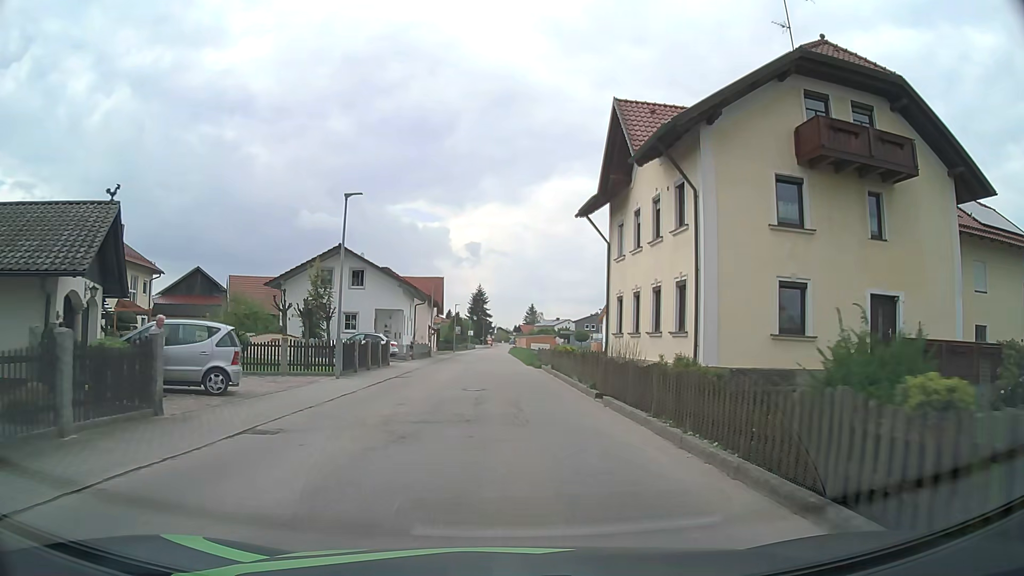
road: tertiary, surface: asphalt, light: Day
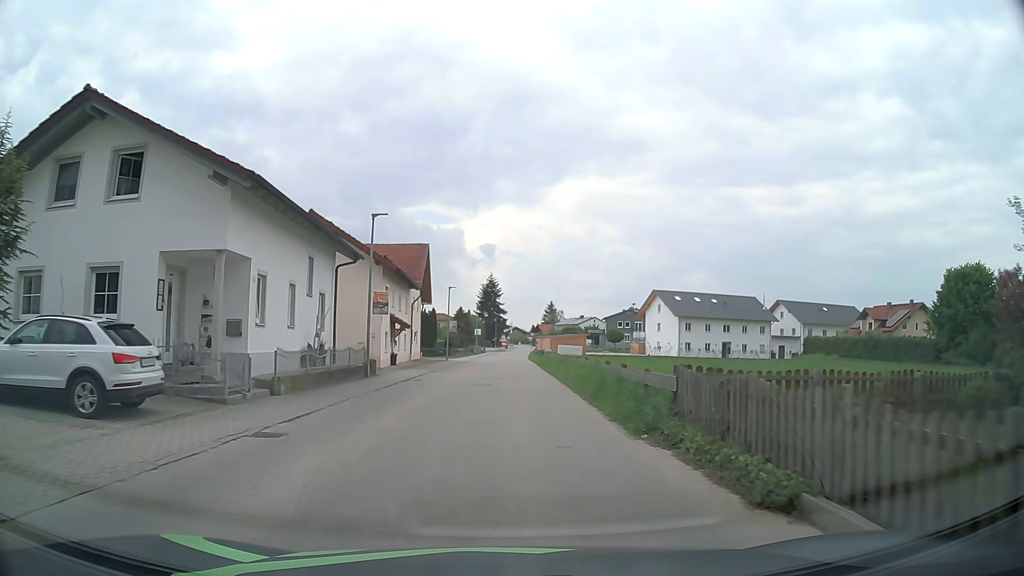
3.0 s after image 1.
(-0.5, +29.6) m; -1°
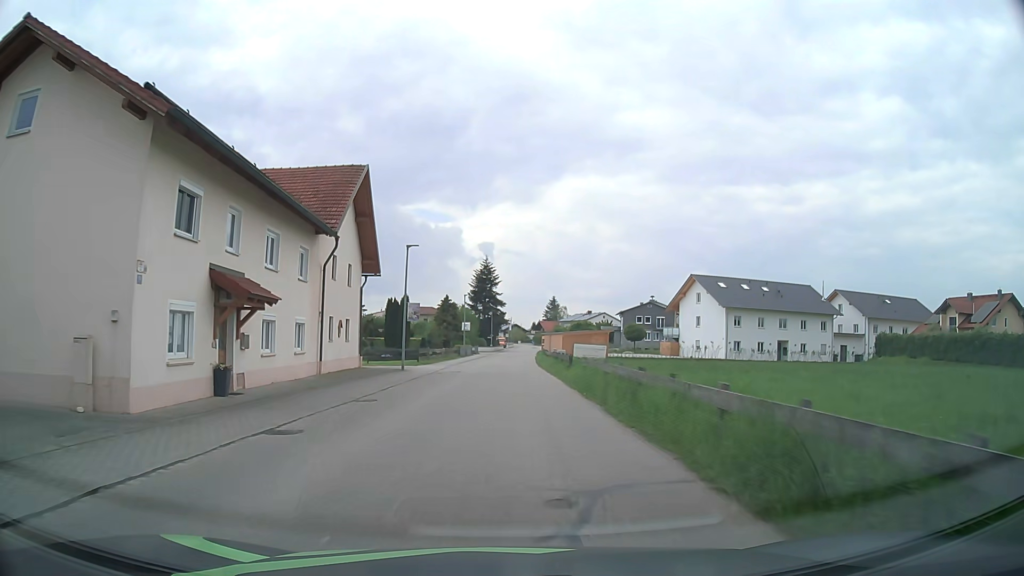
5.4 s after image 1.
(0.0, +23.7) m; +1°
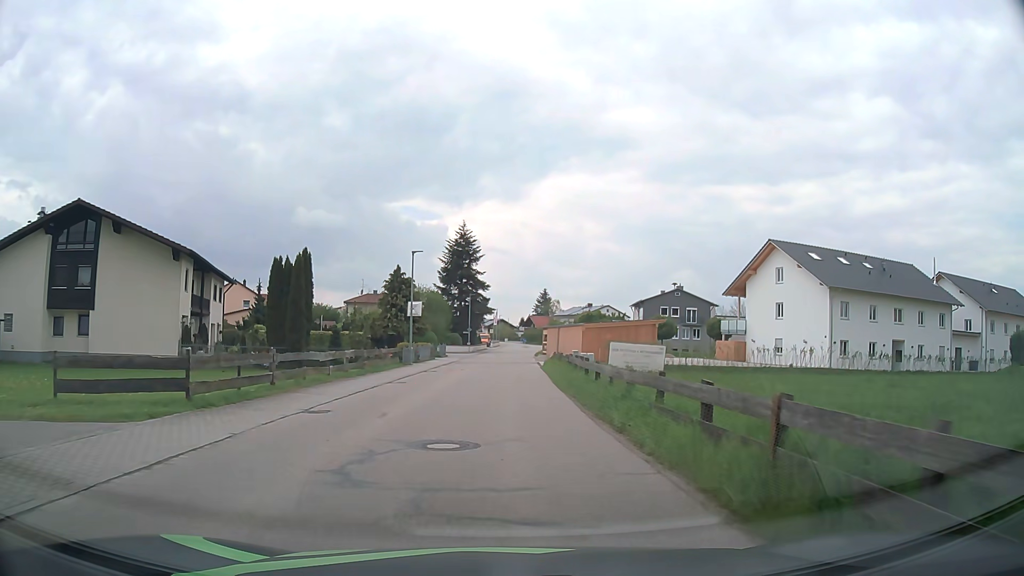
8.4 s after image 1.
(-0.3, +30.5) m; 0°
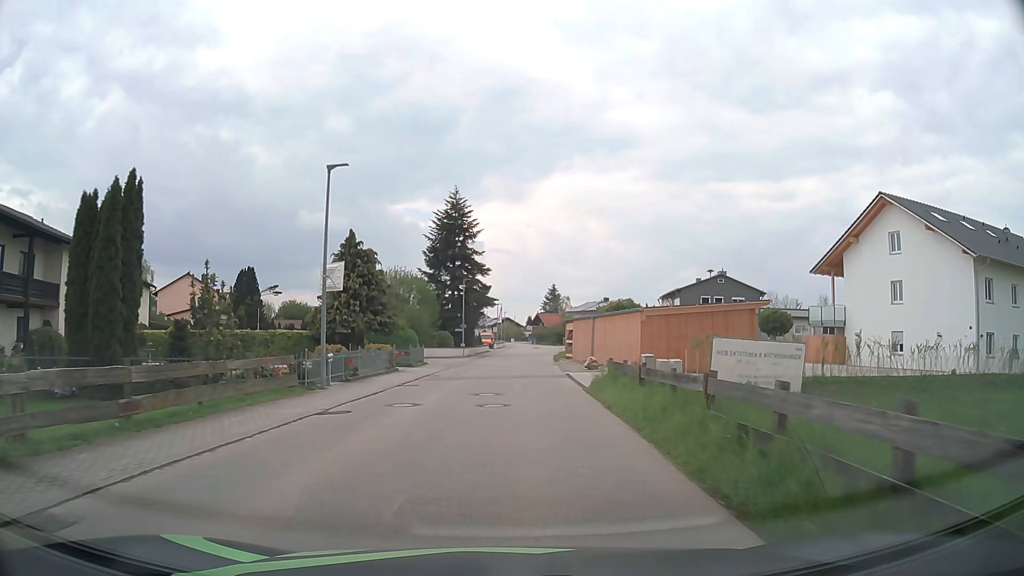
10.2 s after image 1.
(+0.1, +18.5) m; 0°
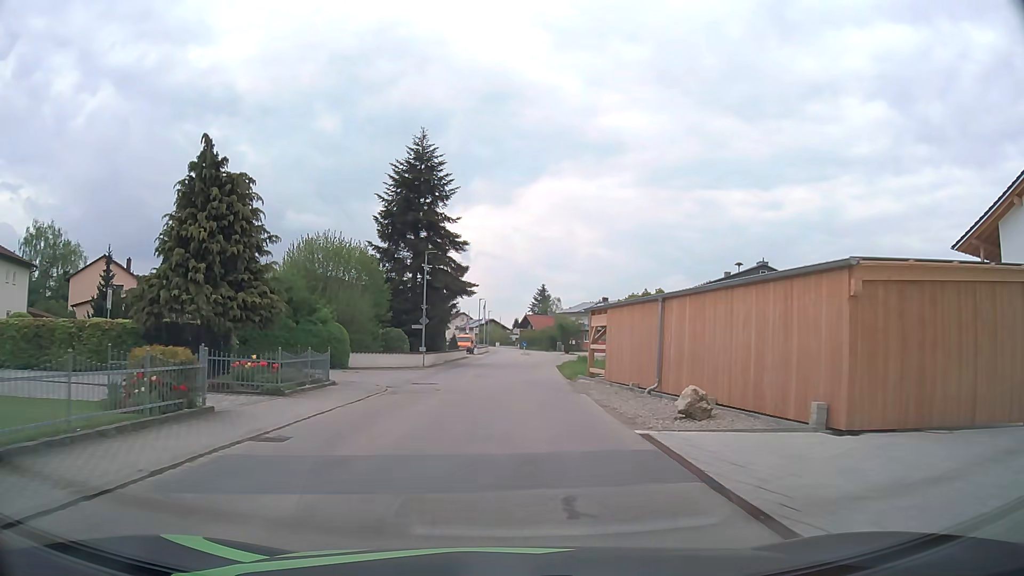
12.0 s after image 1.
(+0.2, +18.1) m; +2°
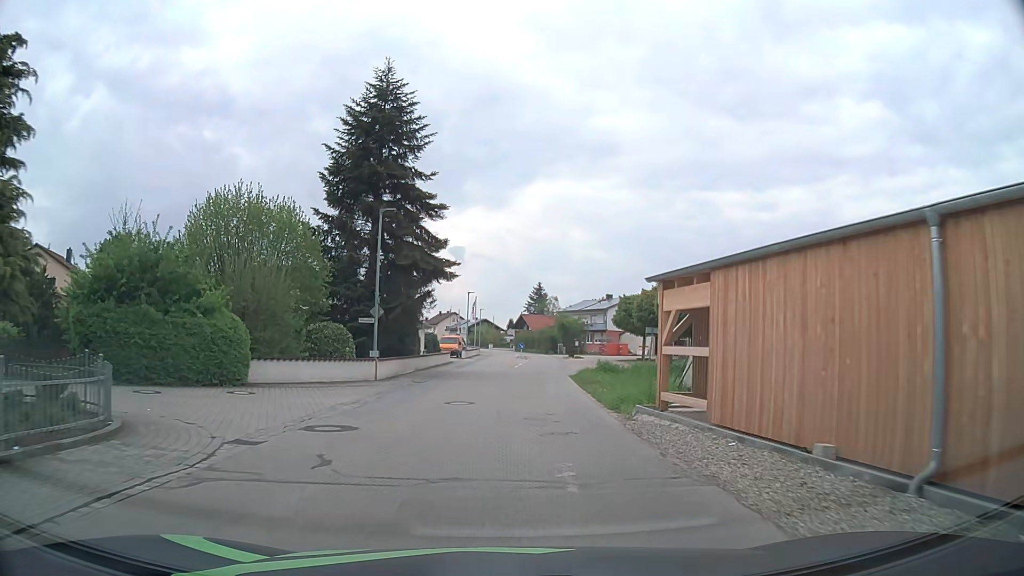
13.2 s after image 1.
(-0.1, +12.1) m; 0°
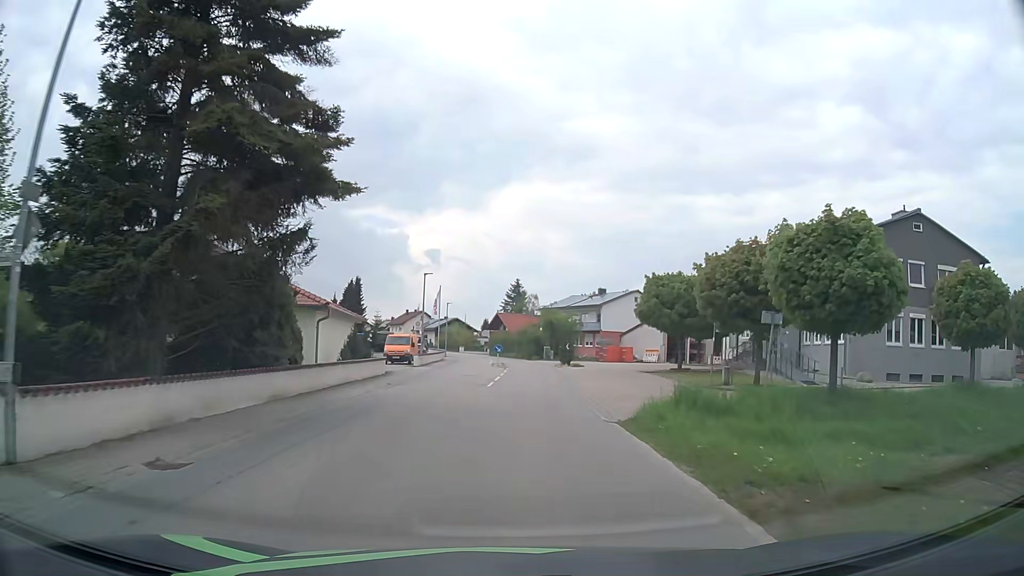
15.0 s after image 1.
(+0.3, +18.4) m; +2°
(0, +10) (+1, +20) (+1, +30) (+2, +40) (+2, +50) (+2, +60) (+1, +70) (0, +80) (-2, +90) (-4, +99) m
